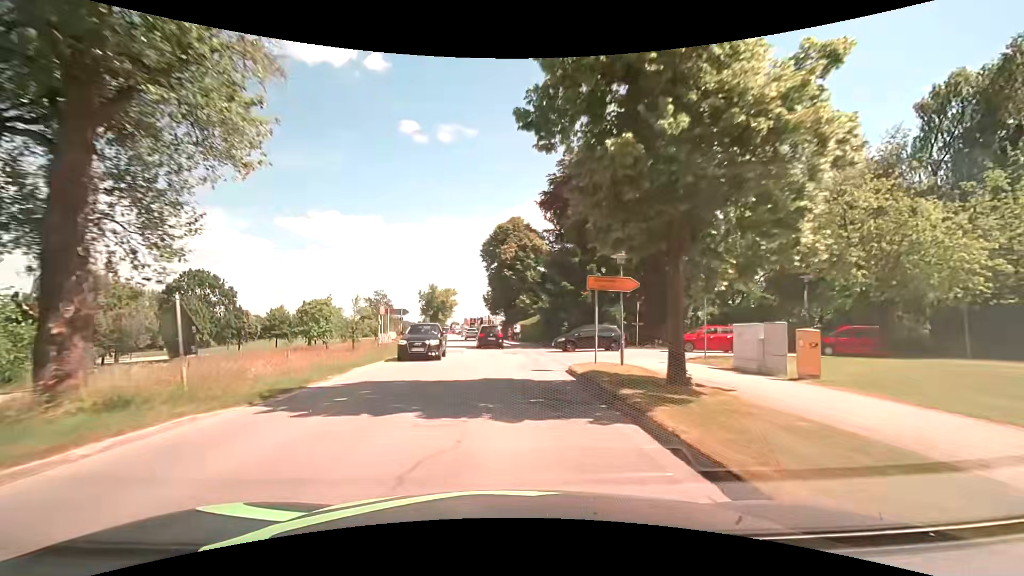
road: secondary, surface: asphalt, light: Day
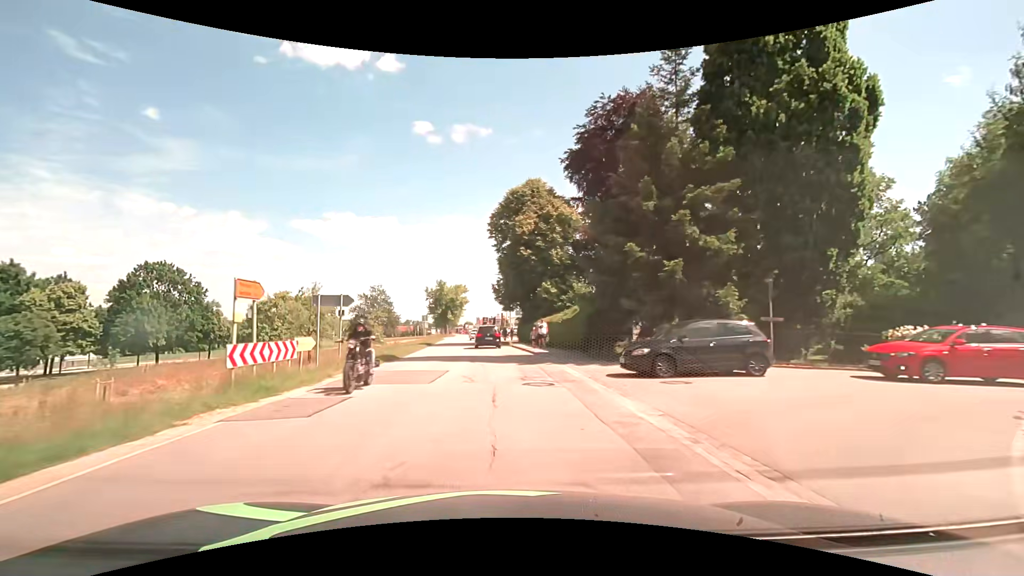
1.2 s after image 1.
(-0.1, +15.2) m; -1°
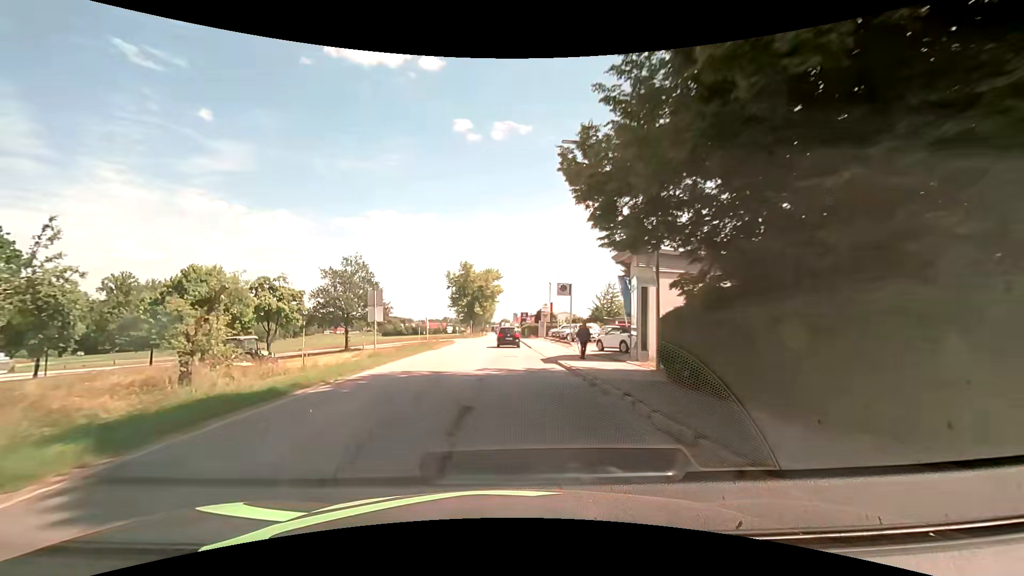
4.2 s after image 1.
(-1.7, +38.0) m; -5°
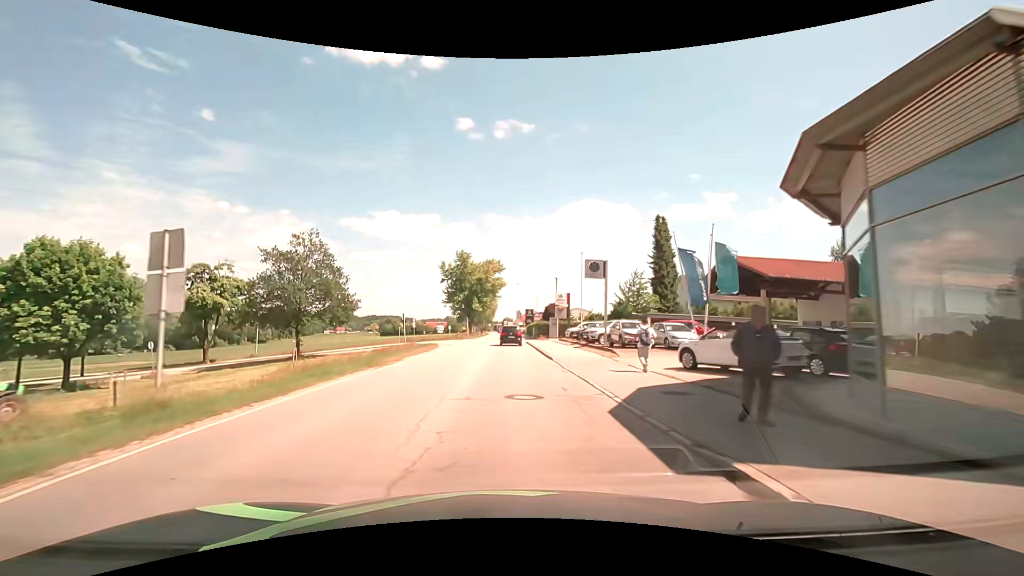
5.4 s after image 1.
(0.0, +15.3) m; 0°
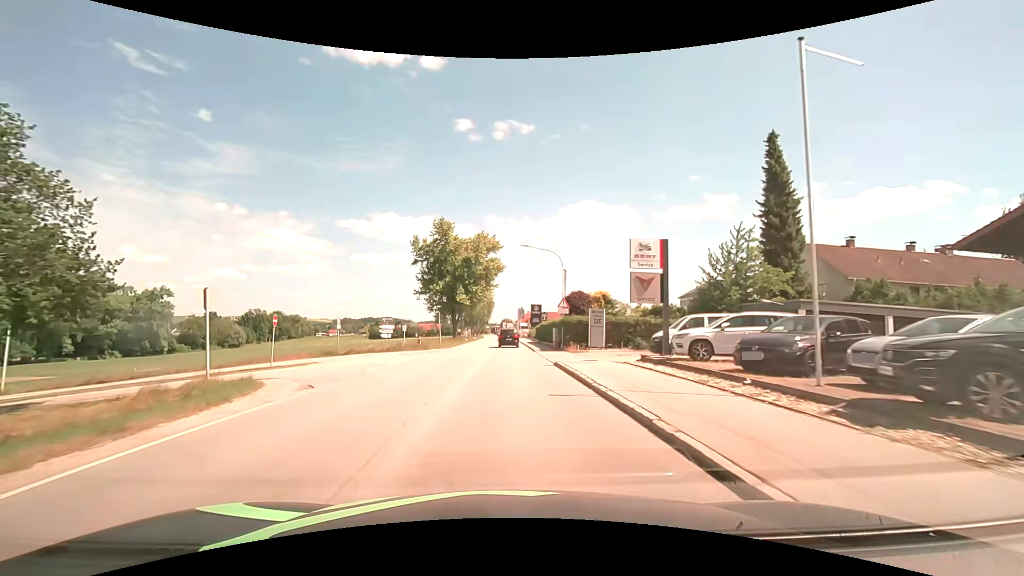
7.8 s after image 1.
(0.0, +30.7) m; 0°
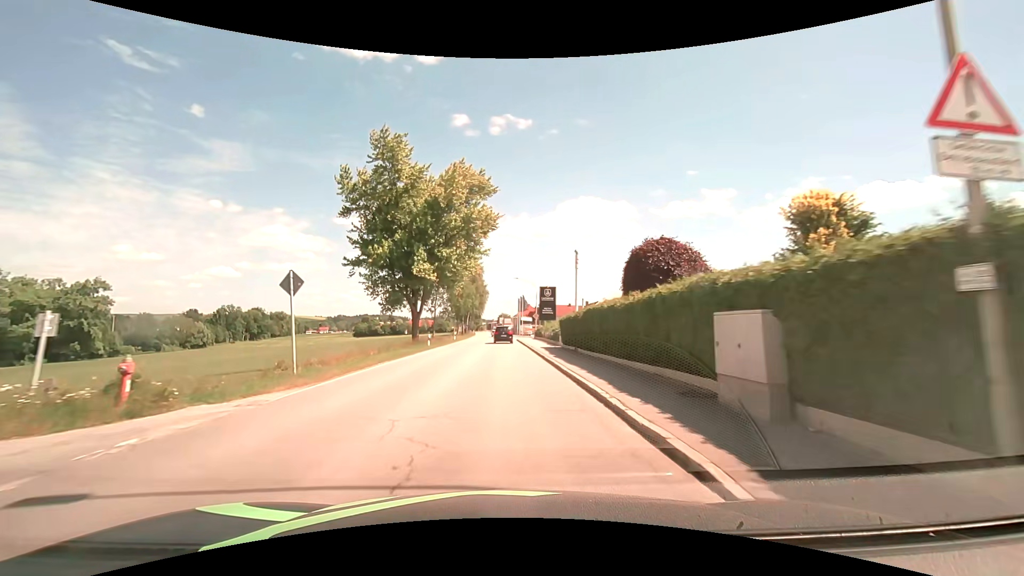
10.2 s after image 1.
(+0.1, +30.5) m; 0°
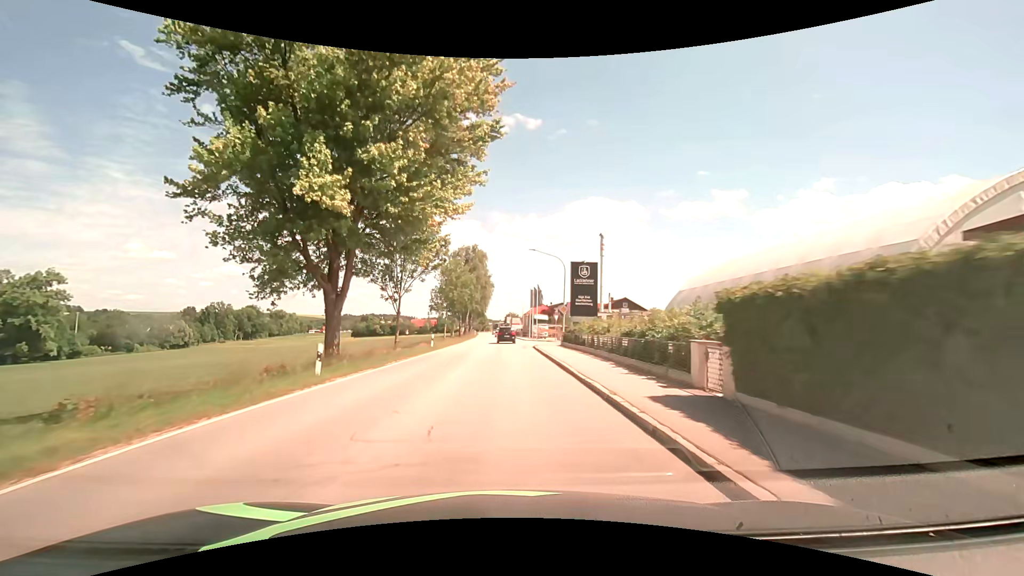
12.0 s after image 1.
(-0.2, +23.0) m; -1°
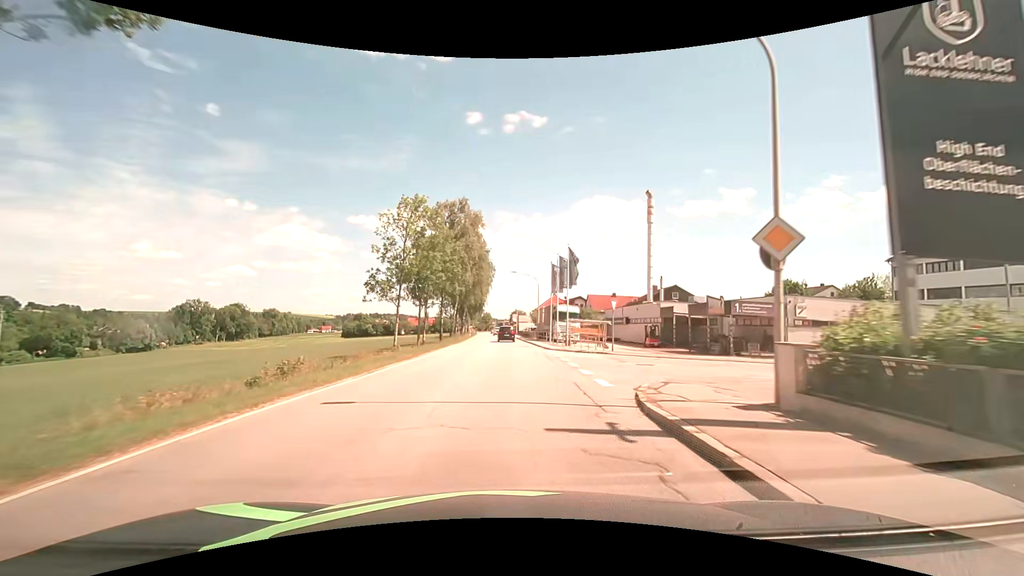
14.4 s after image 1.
(+0.1, +30.7) m; 0°
(0, +10) (0, +20) (0, +30) (-1, +40) (-1, +50) (-1, +60) (-2, +70) (-2, +80) (-3, +90) (-3, +100) m
